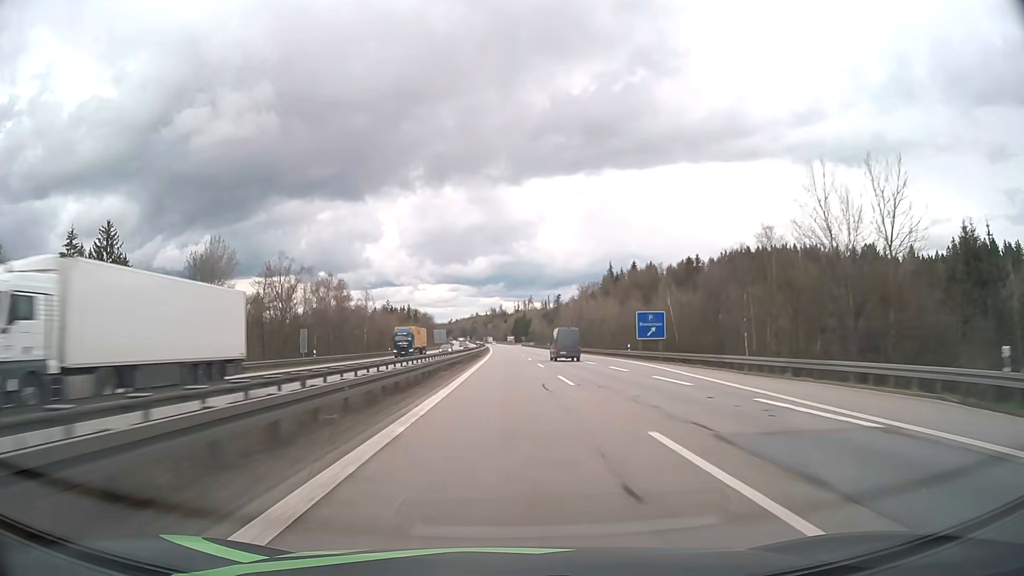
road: motorway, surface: asphalt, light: Day
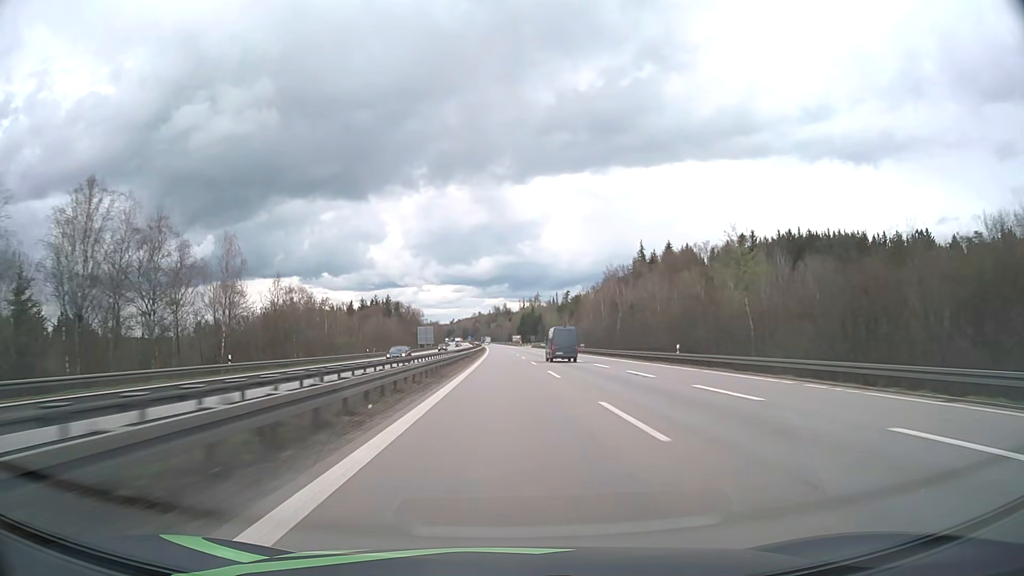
(-0.3, +66.4) m; 0°
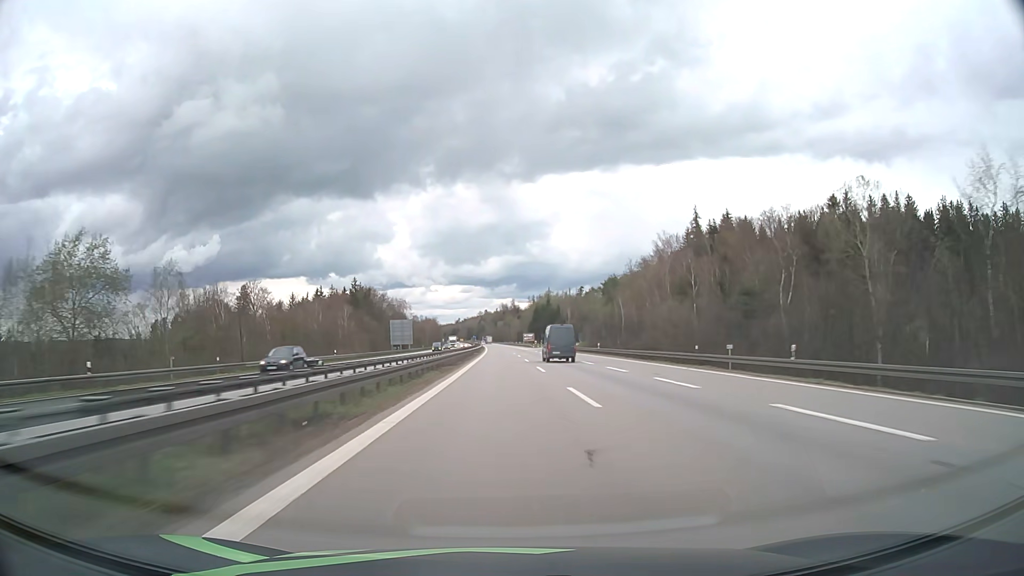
(-0.3, +67.1) m; -1°
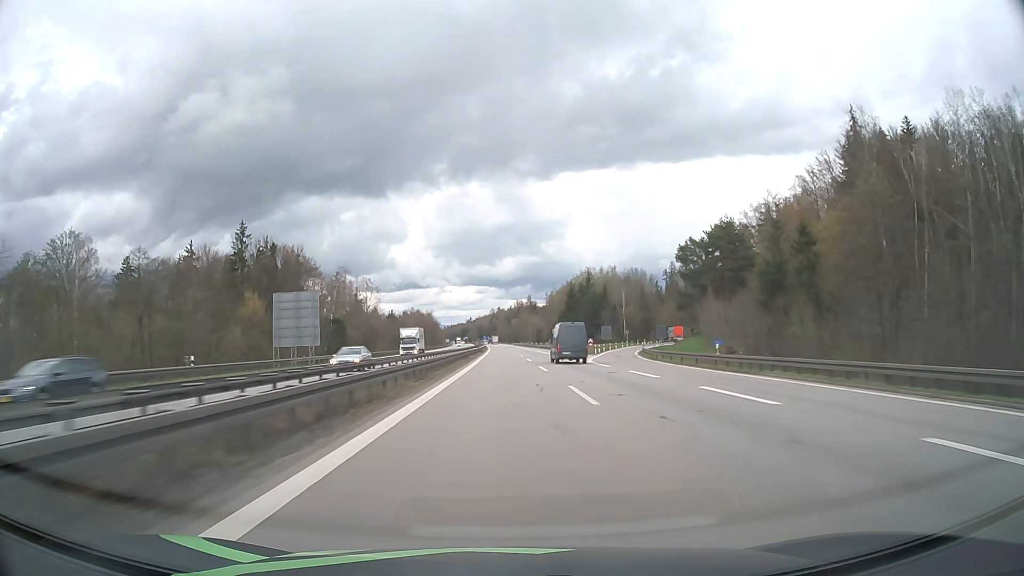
(-1.0, +89.7) m; -1°
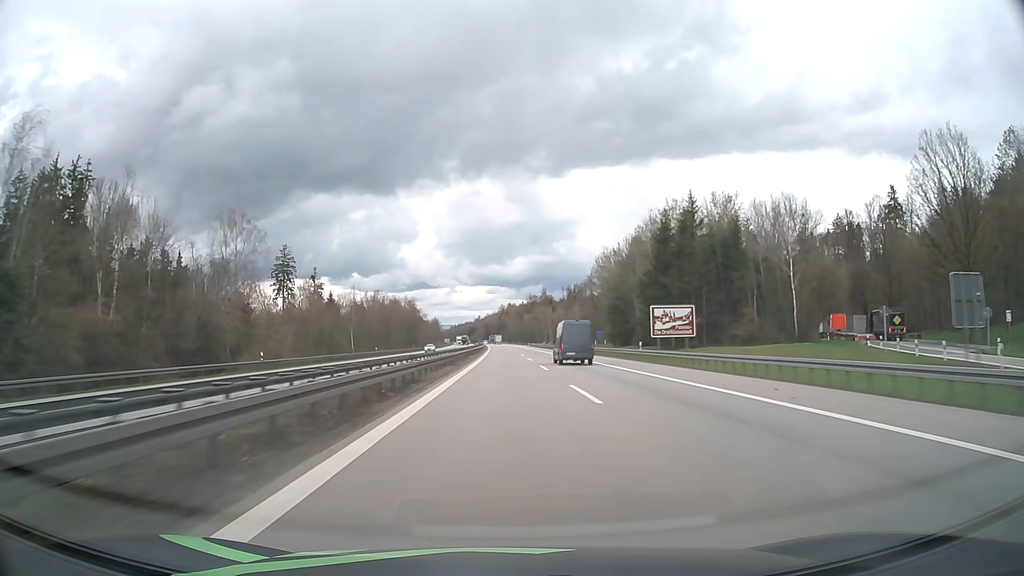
(-0.8, +89.3) m; -1°
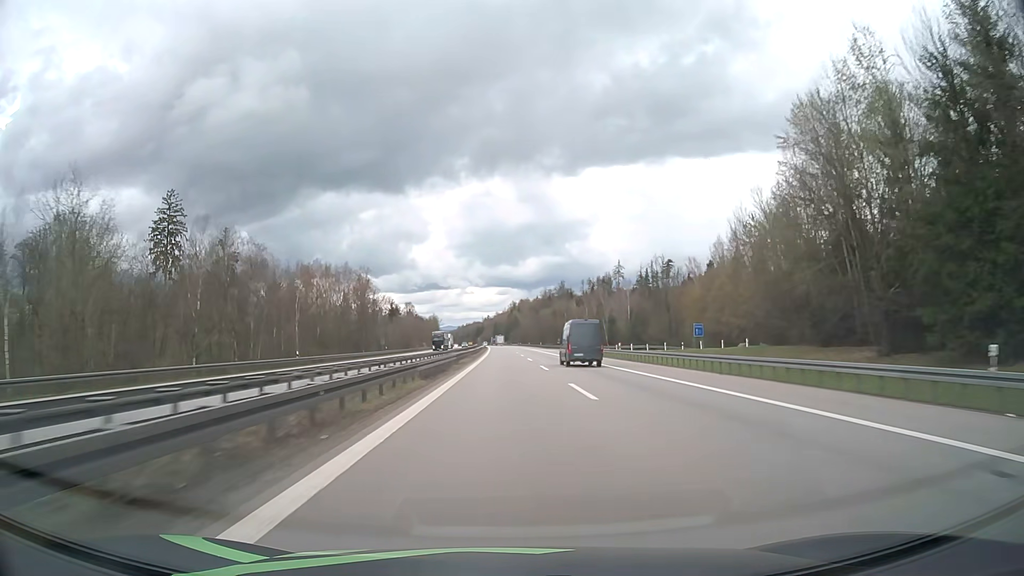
(-0.8, +88.6) m; -1°
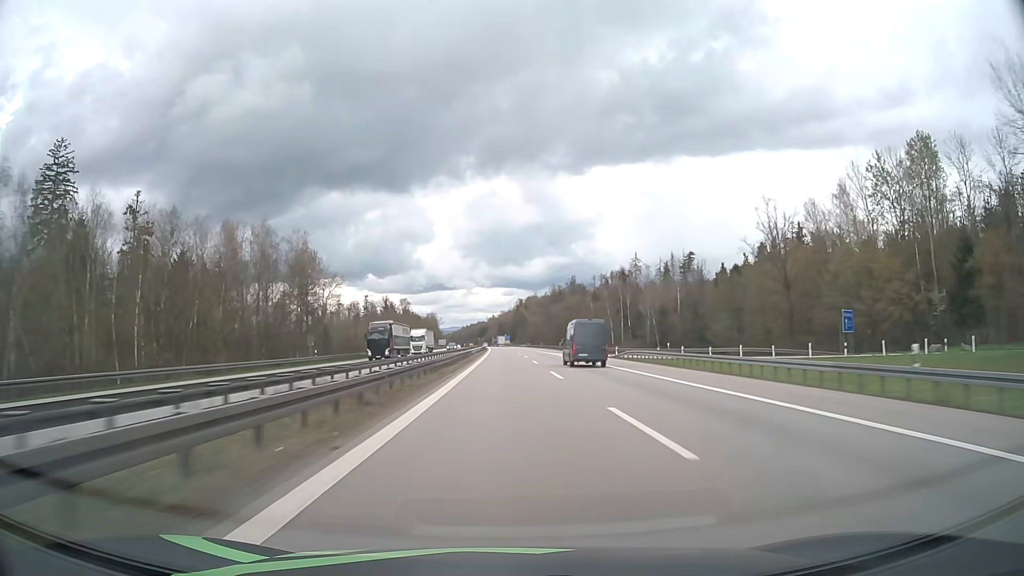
(-0.2, +44.1) m; 0°
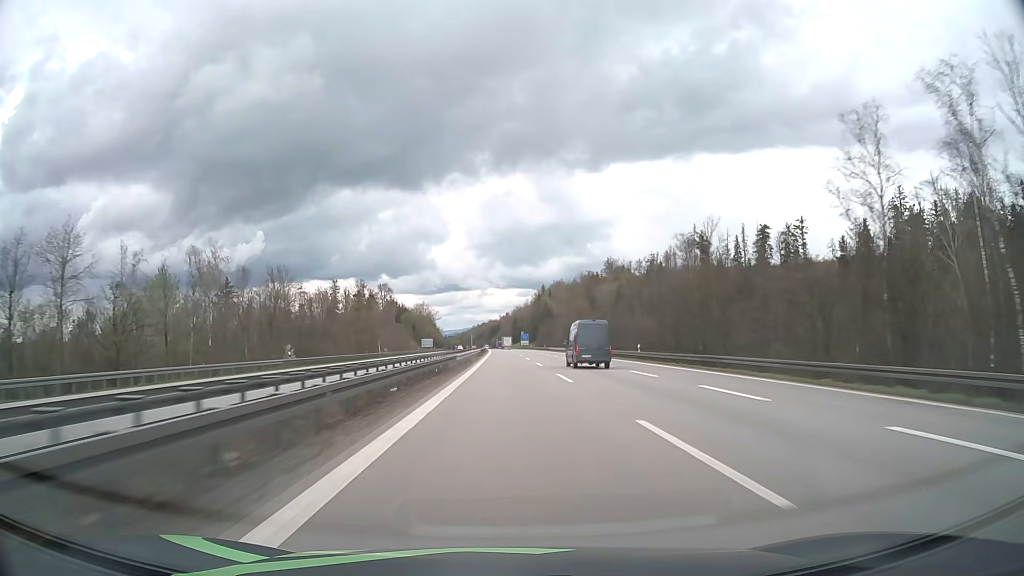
(-1.2, +109.9) m; -1°
(0, +10) (0, +20) (0, +30) (0, +40) (0, +50) (0, +60) (0, +70) (0, +80) (-1, +90) (-1, +100) m
